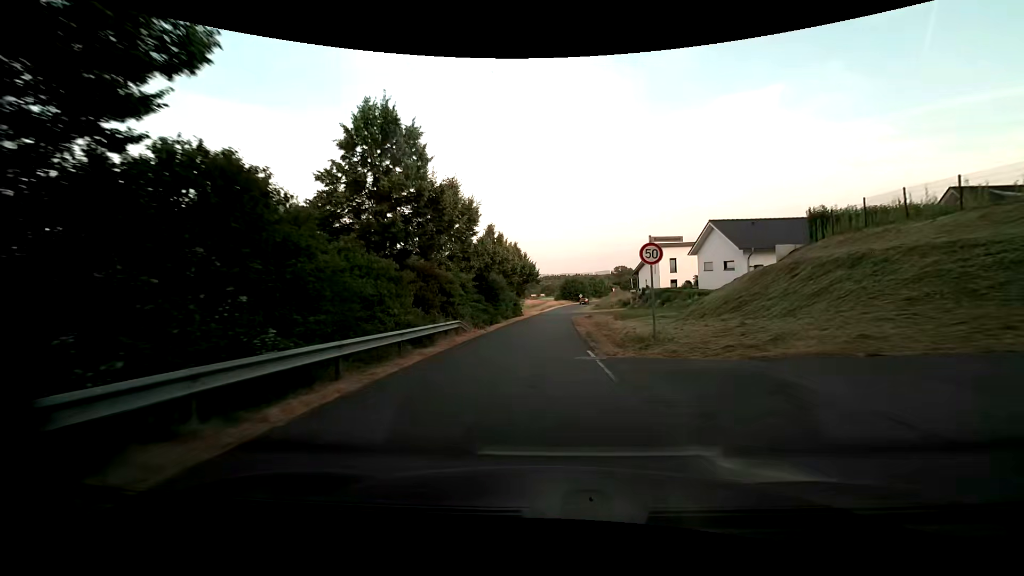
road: residential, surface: asphalt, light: Day
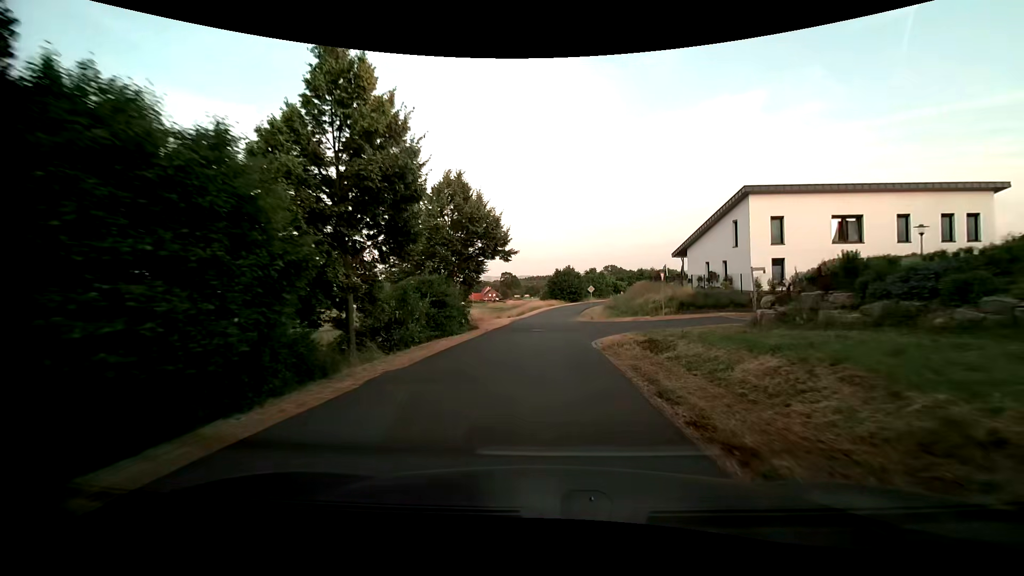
(+0.5, +34.9) m; +2°
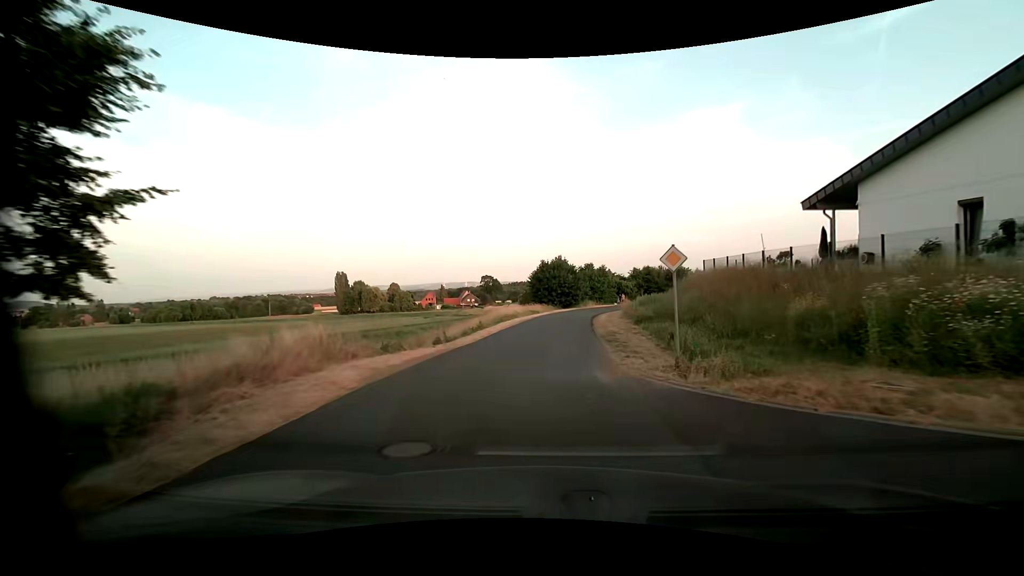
(+0.2, +27.6) m; +2°
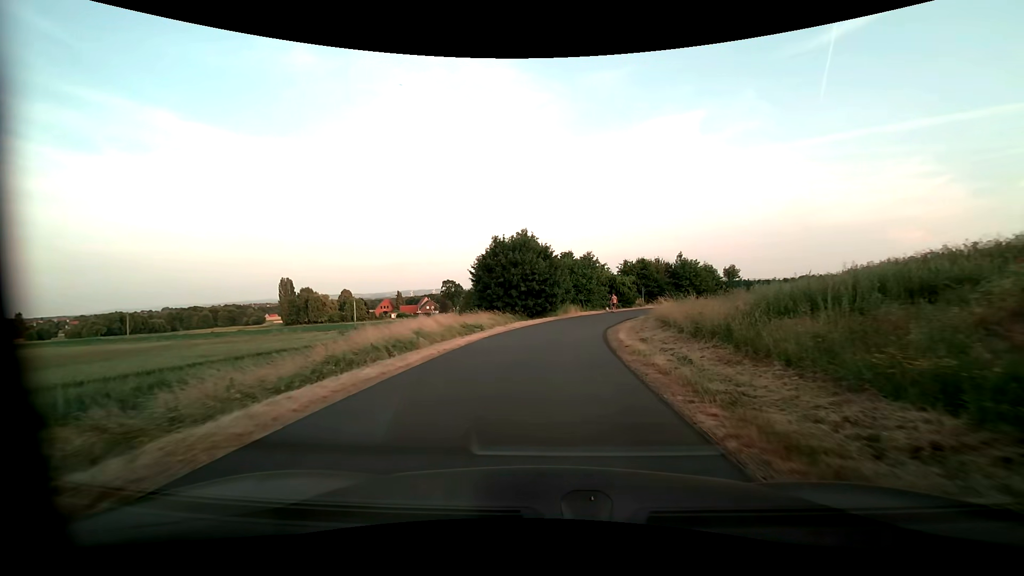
(+0.6, +27.2) m; +3°
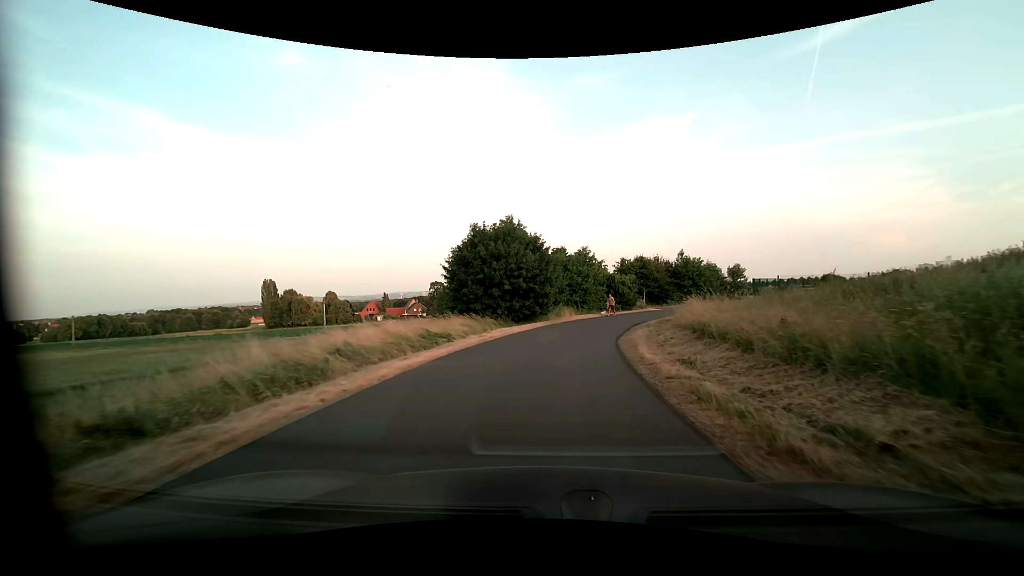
(0.0, +6.8) m; +1°
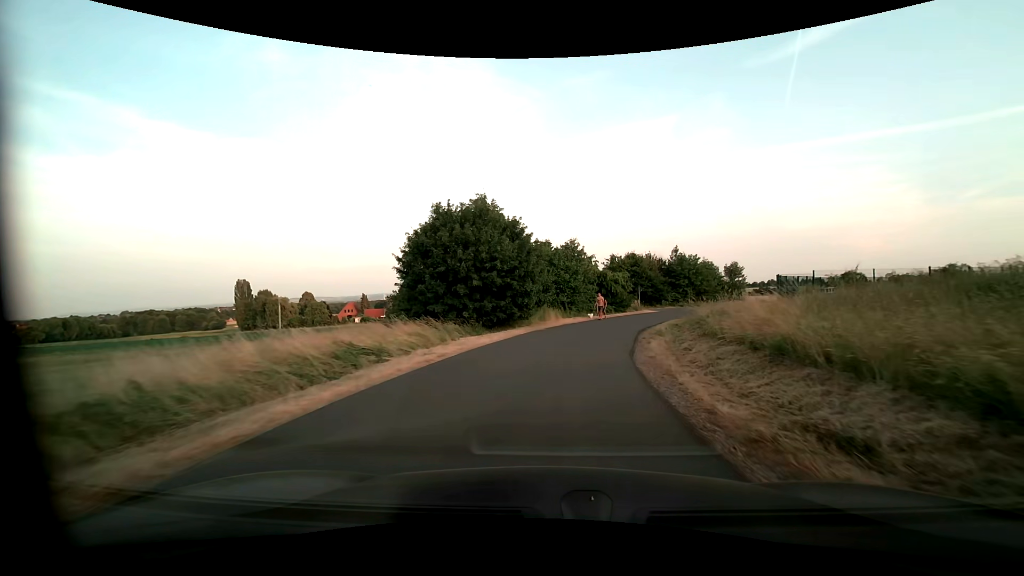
(+0.1, +6.7) m; +2°
(0, +10) (+2, +20) (+4, +30) (+8, +39) (+13, +48) (+19, +56) (+26, +63) (+33, +69) (+42, +74) (+51, +79) m
